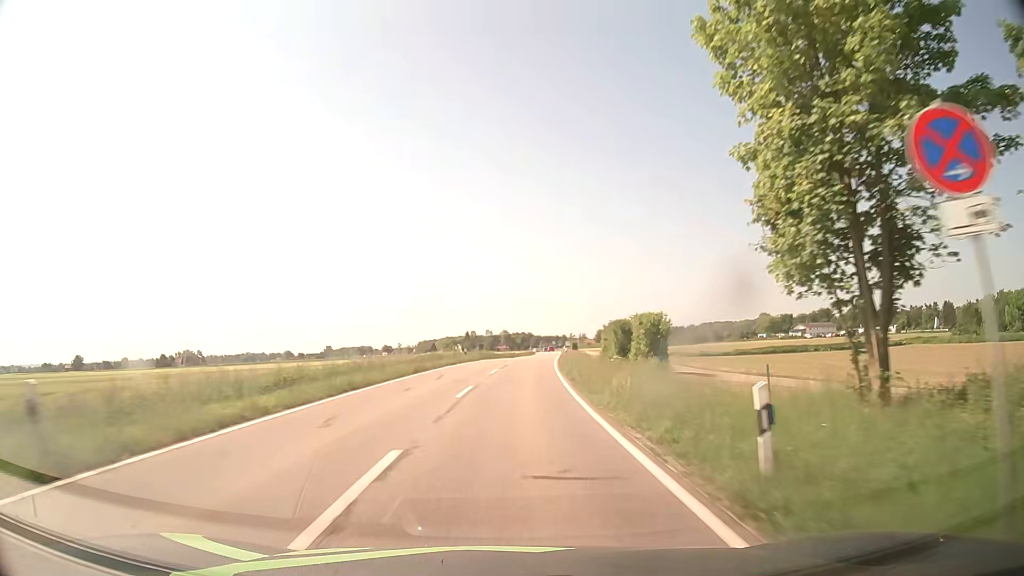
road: tertiary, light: Day
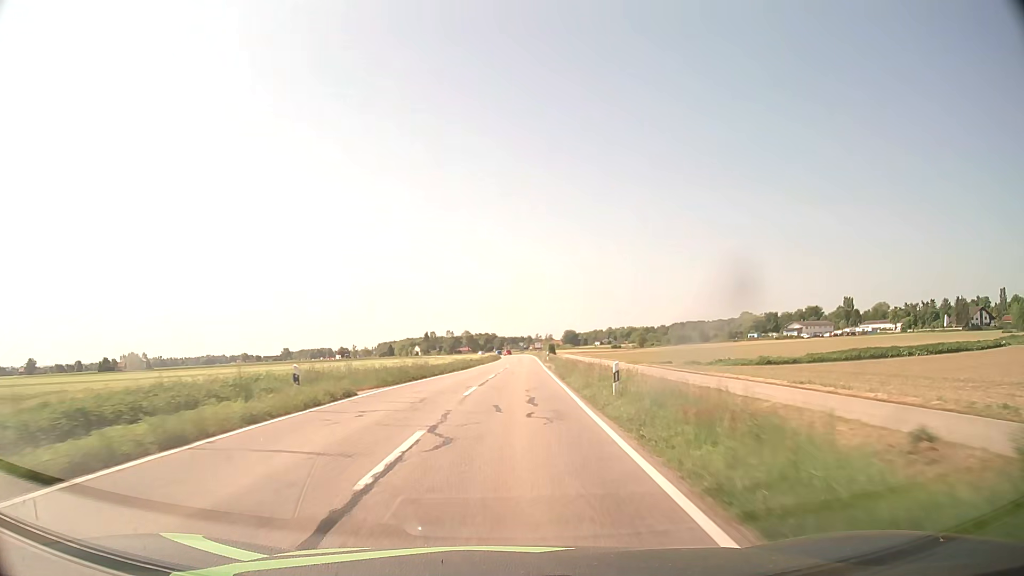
(+1.1, +34.2) m; +3°
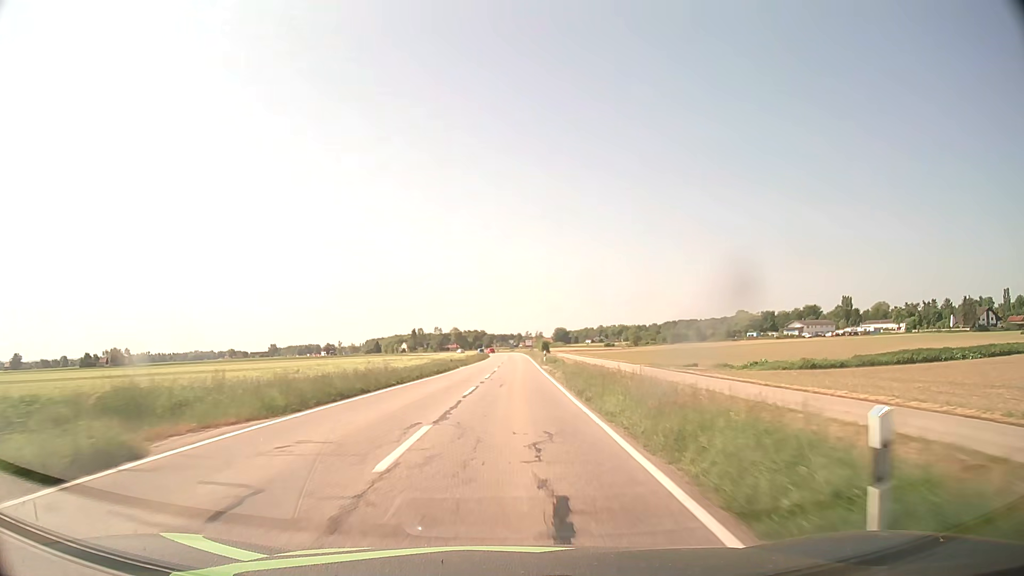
(+0.1, +11.4) m; +1°
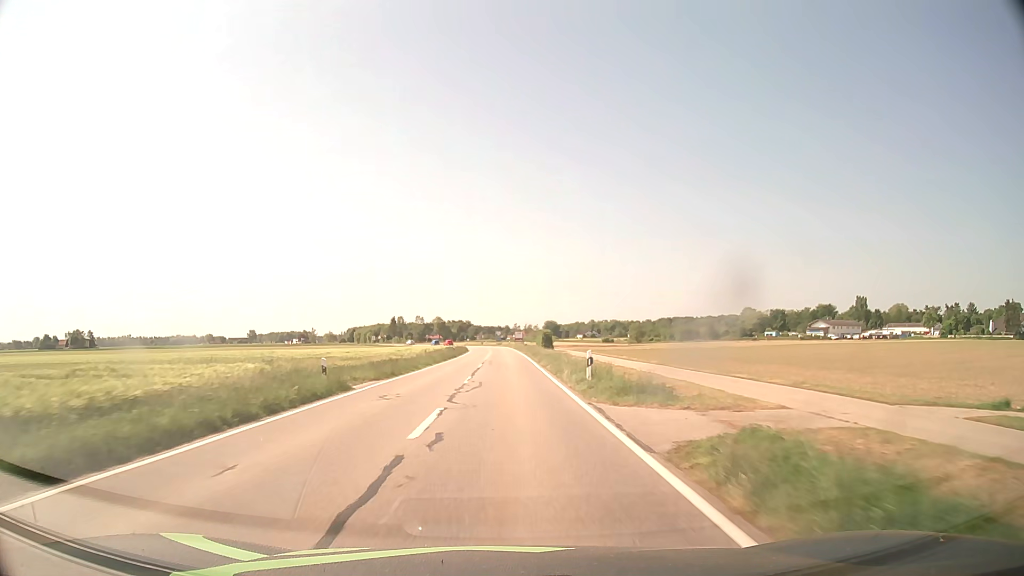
(+0.3, +34.5) m; +1°
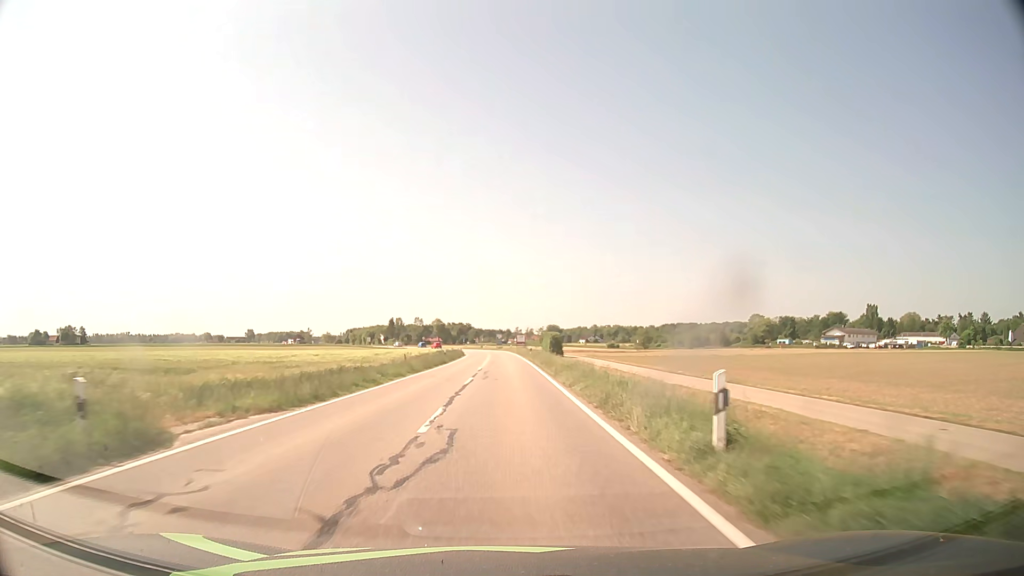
(0.0, +11.5) m; 0°
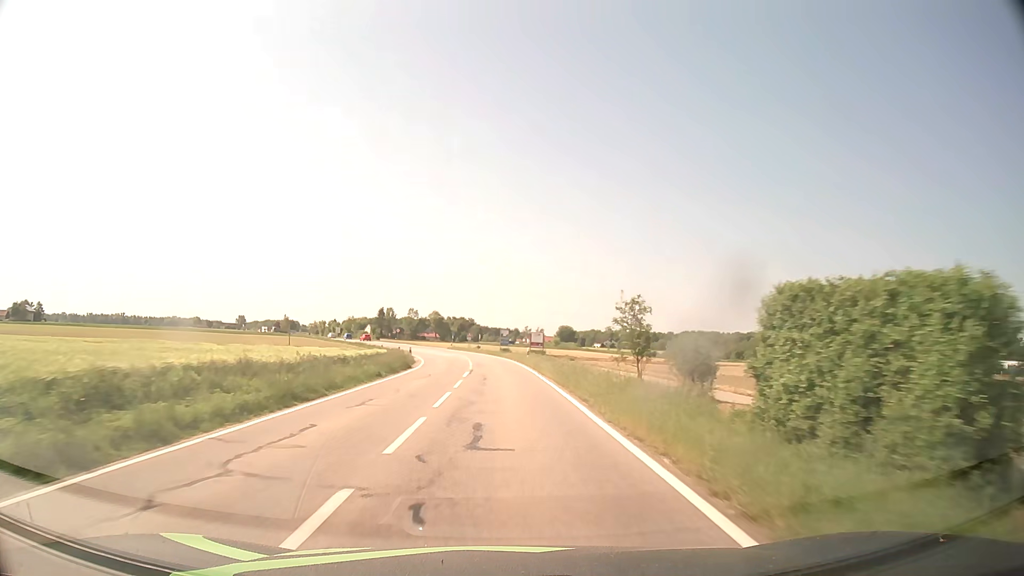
(-0.1, +57.5) m; -1°
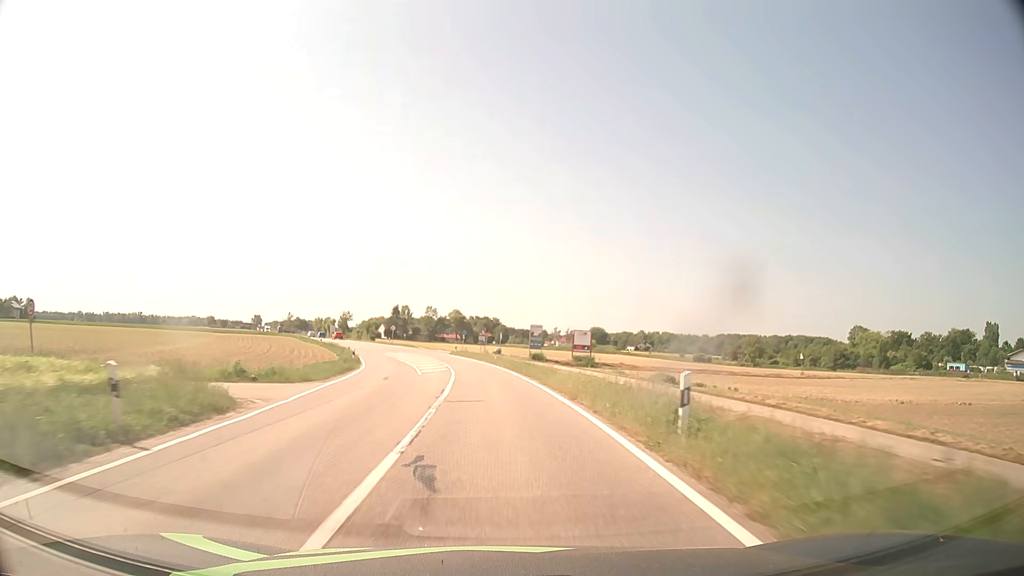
(-0.5, +34.4) m; -2°
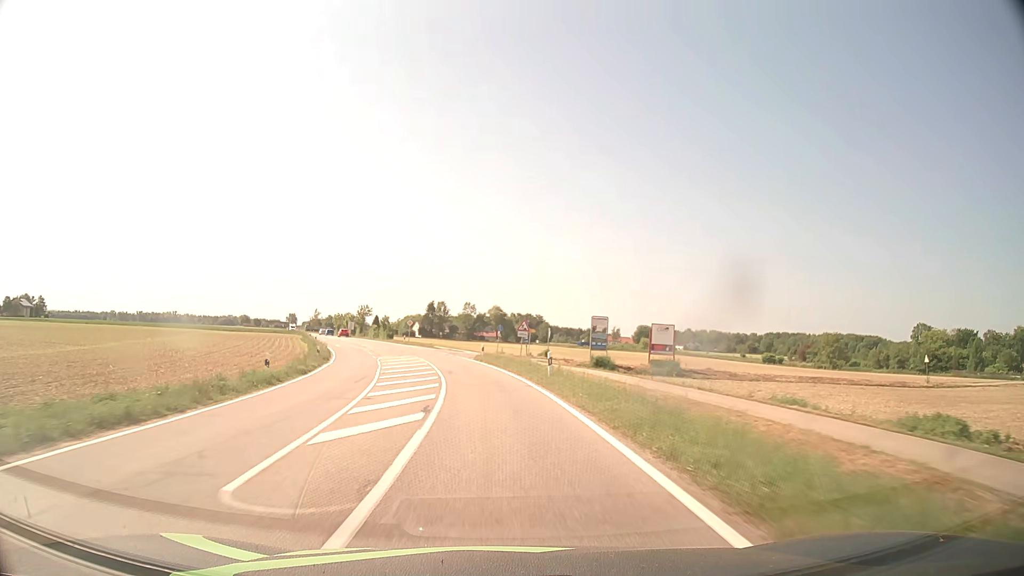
(-0.6, +22.9) m; -3°
(0, +10) (-1, +20) (-2, +30) (-3, +40) (-6, +50) (-8, +59) (-11, +69) (-14, +78) (-18, +88) (-21, +97) m
